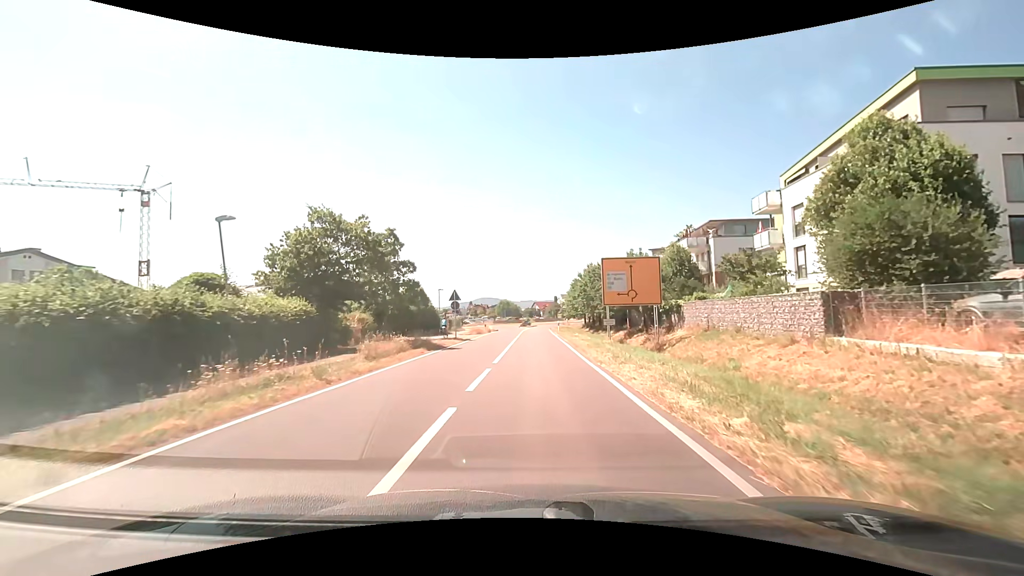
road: secondary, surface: asphalt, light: Day
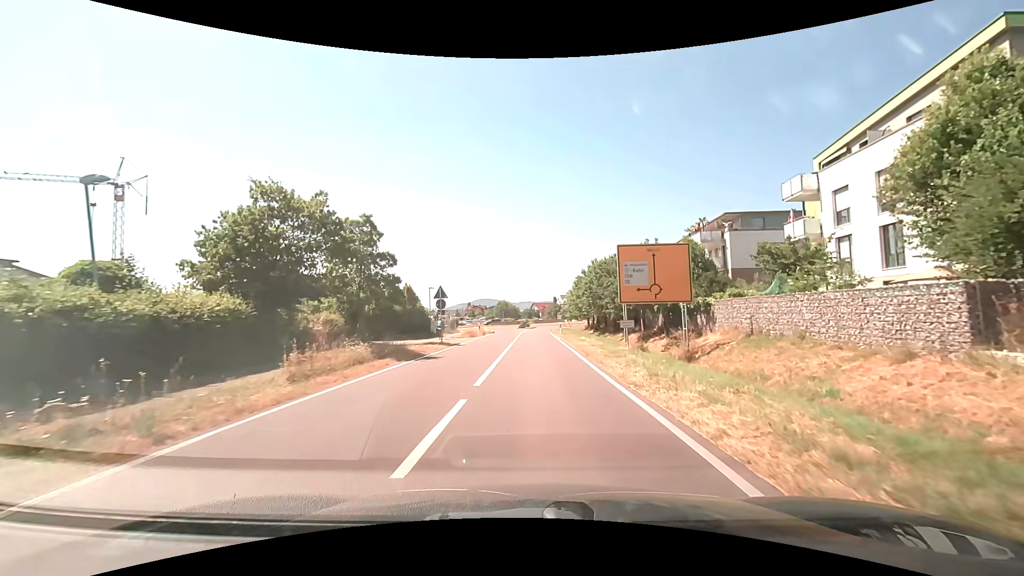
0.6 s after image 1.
(0.0, +5.0) m; 0°
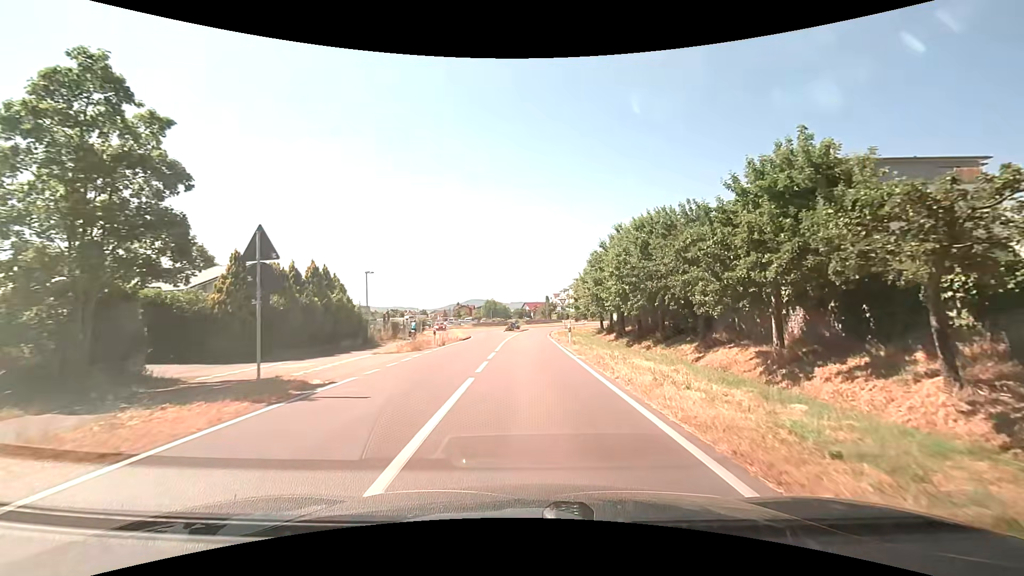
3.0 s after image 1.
(+0.2, +18.4) m; +1°
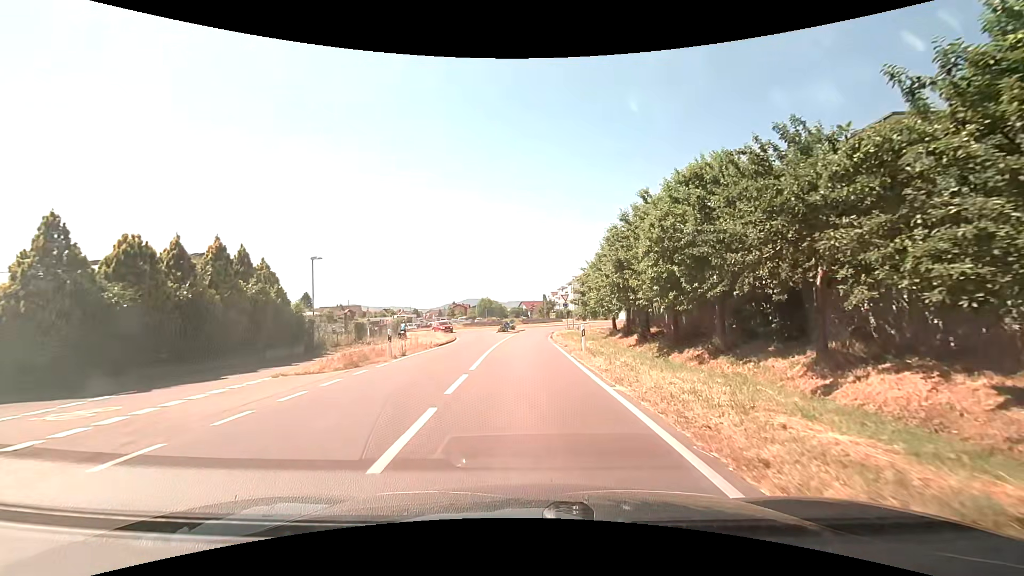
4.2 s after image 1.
(0.0, +8.3) m; 0°
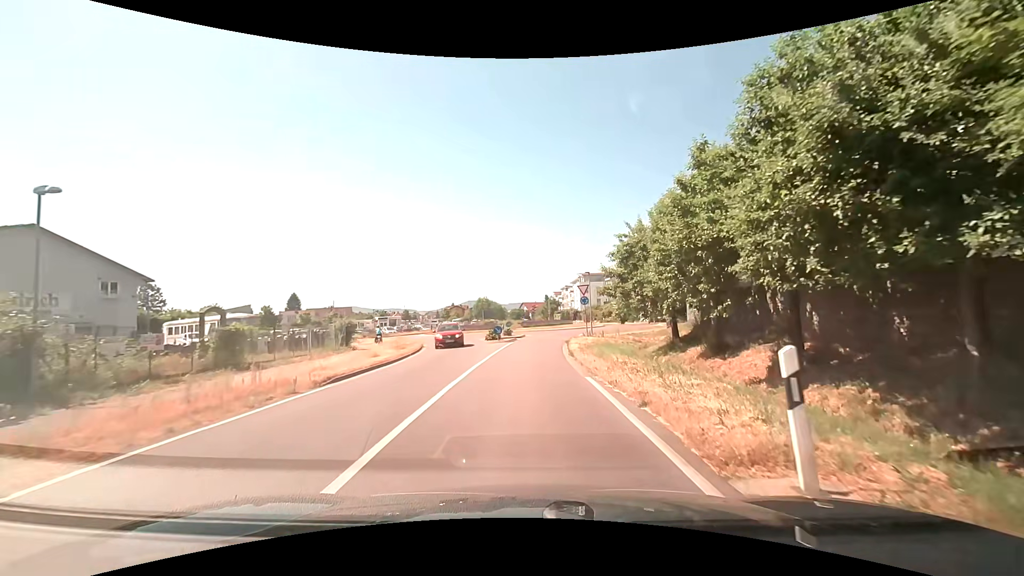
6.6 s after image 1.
(0.0, +15.4) m; 0°
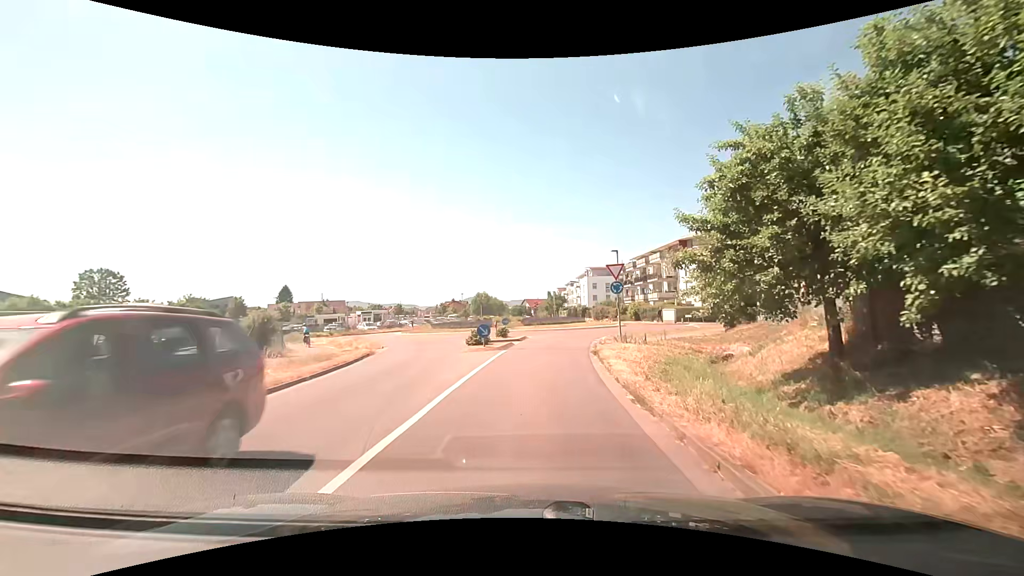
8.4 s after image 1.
(0.0, +11.5) m; 0°
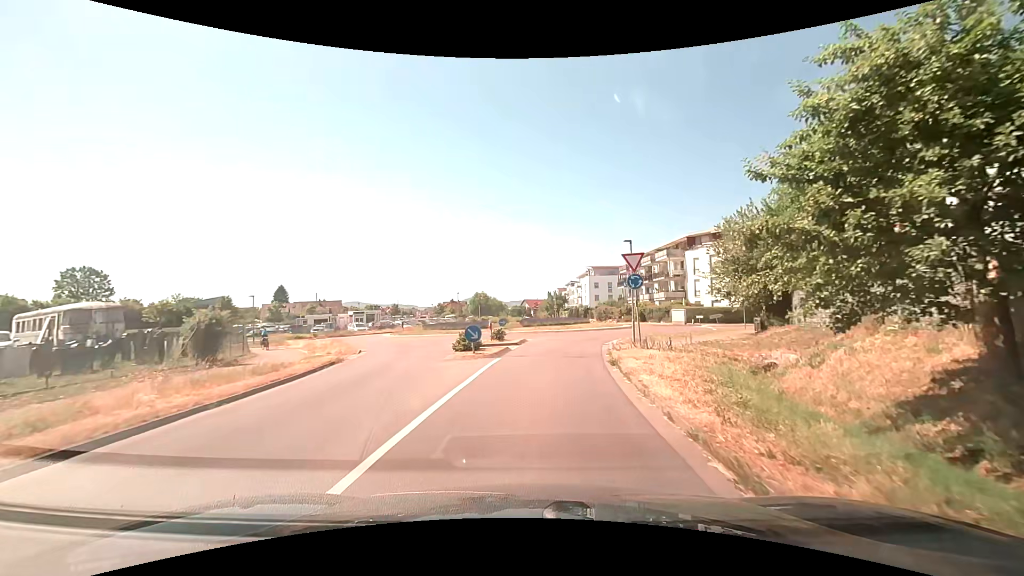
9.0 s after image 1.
(0.0, +3.9) m; 0°
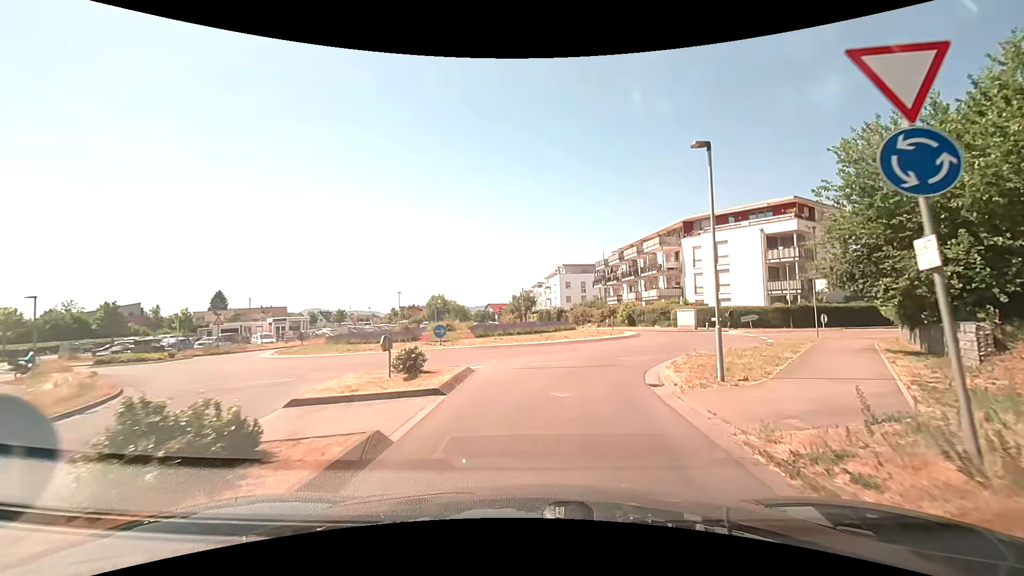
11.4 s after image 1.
(+0.4, +14.4) m; +5°
(0, +10) (+3, +19) (+8, +28) (+9, +38) (+3, +46) (-6, +48) (-15, +44) (-23, +39) (-33, +37) (-43, +37) m
